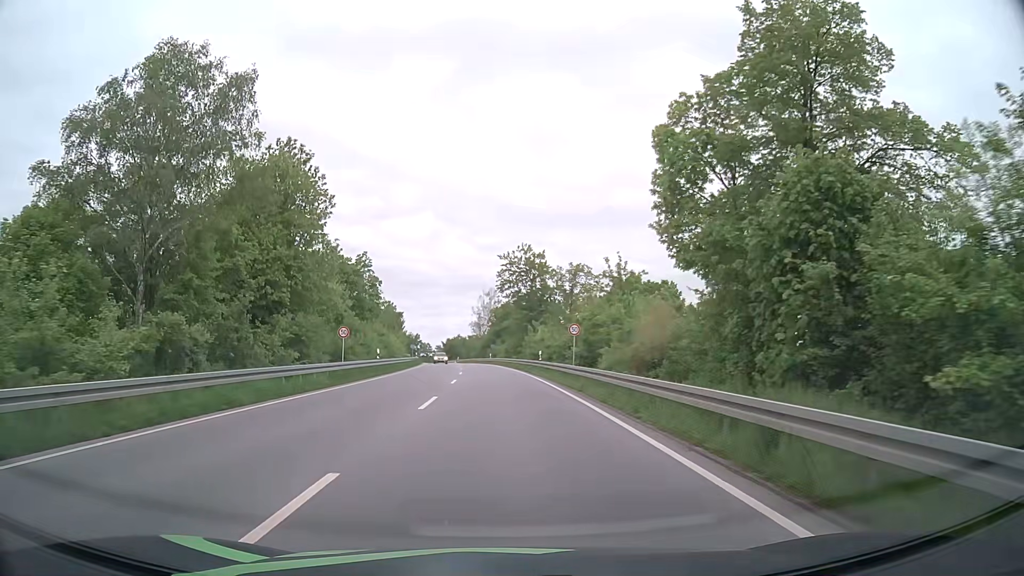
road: primary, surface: asphalt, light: Day
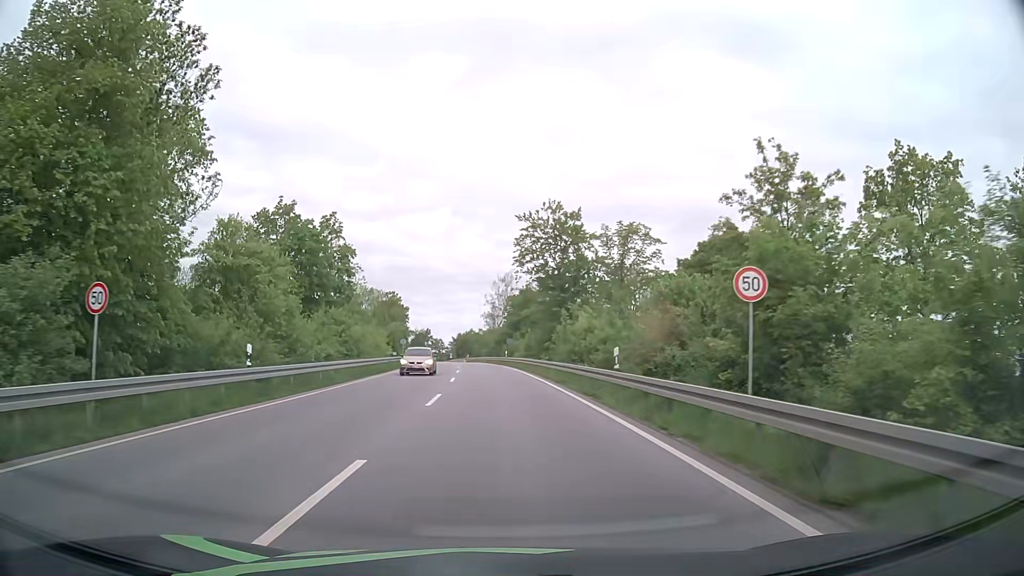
(-0.3, +23.3) m; -1°
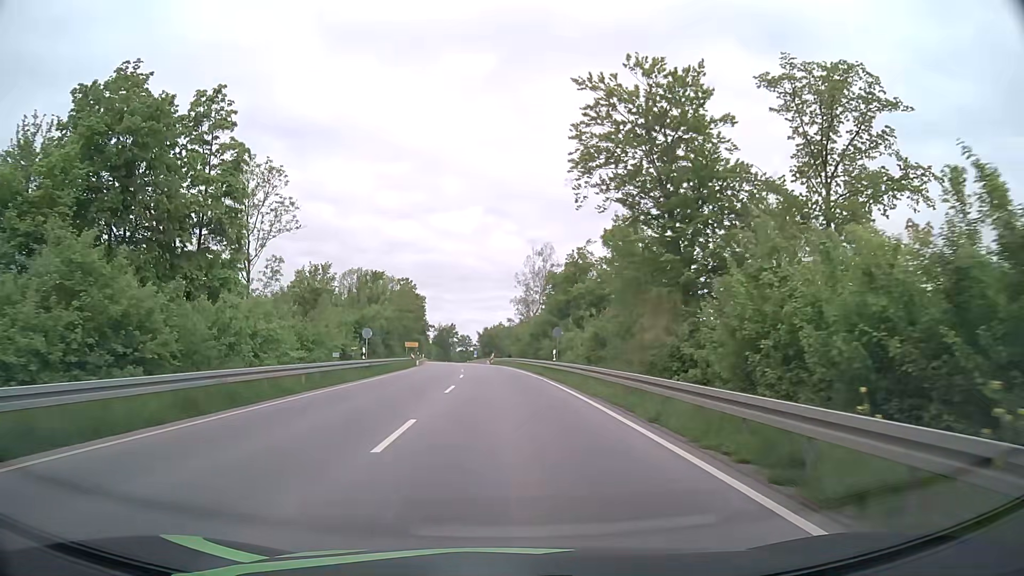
(-0.6, +31.6) m; -3°
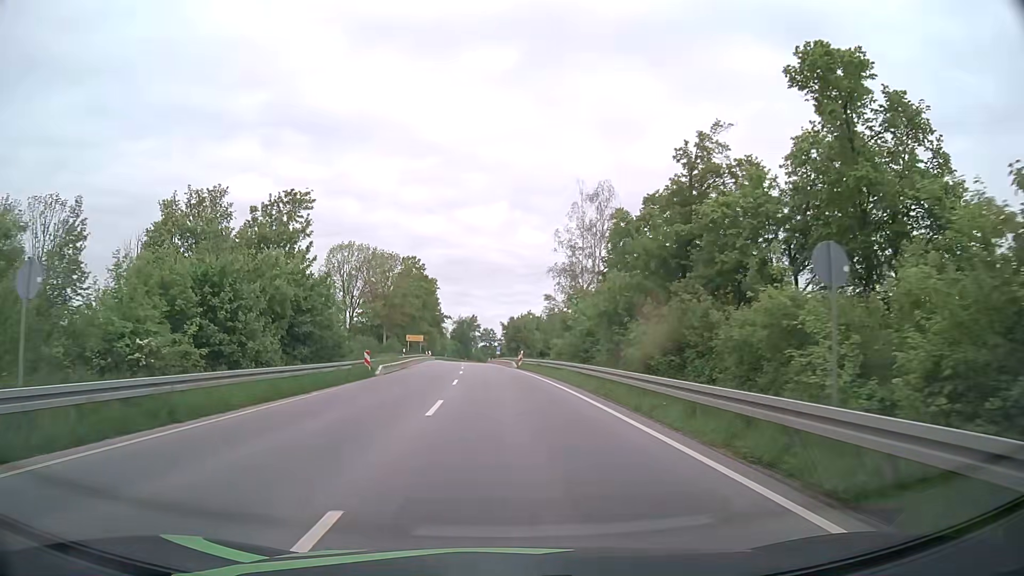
(-0.6, +31.4) m; -2°
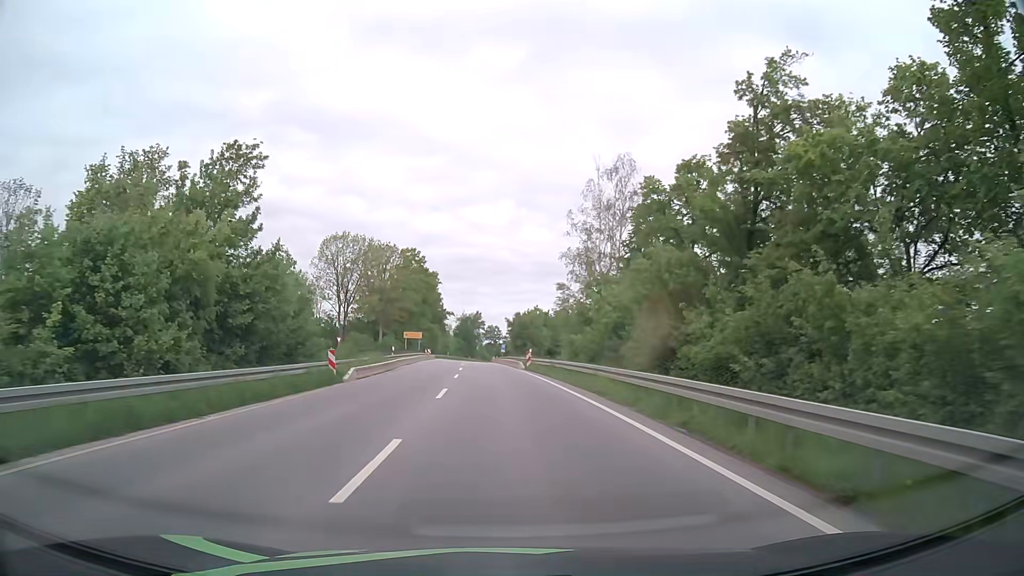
(0.0, +7.8) m; 0°
(0, +10) (0, +20) (-1, +30) (-1, +40) (-1, +50) (-2, +60) (-3, +70) (-3, +80) (-4, +90) (-4, +100) m
